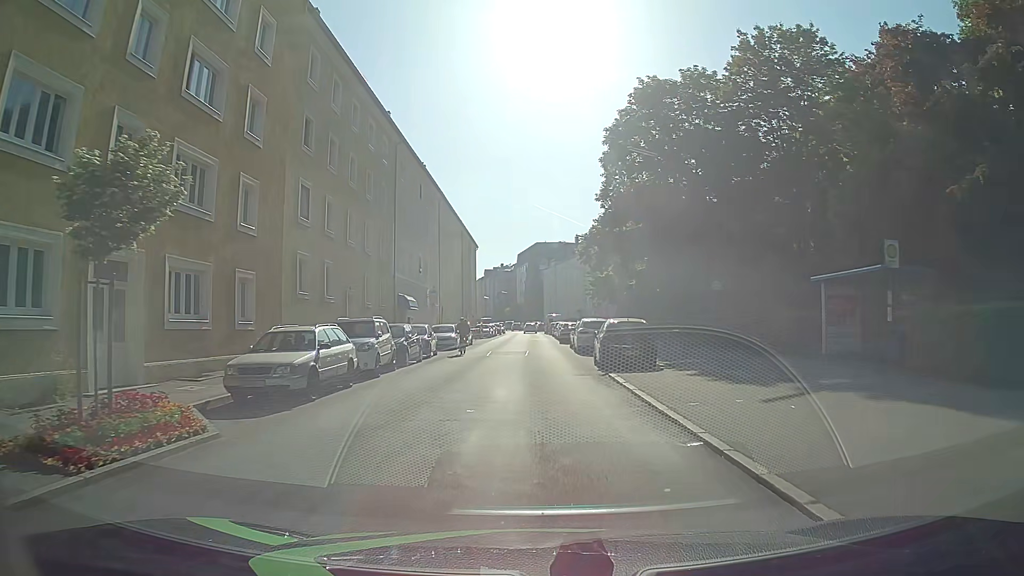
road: tertiary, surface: asphalt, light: Day
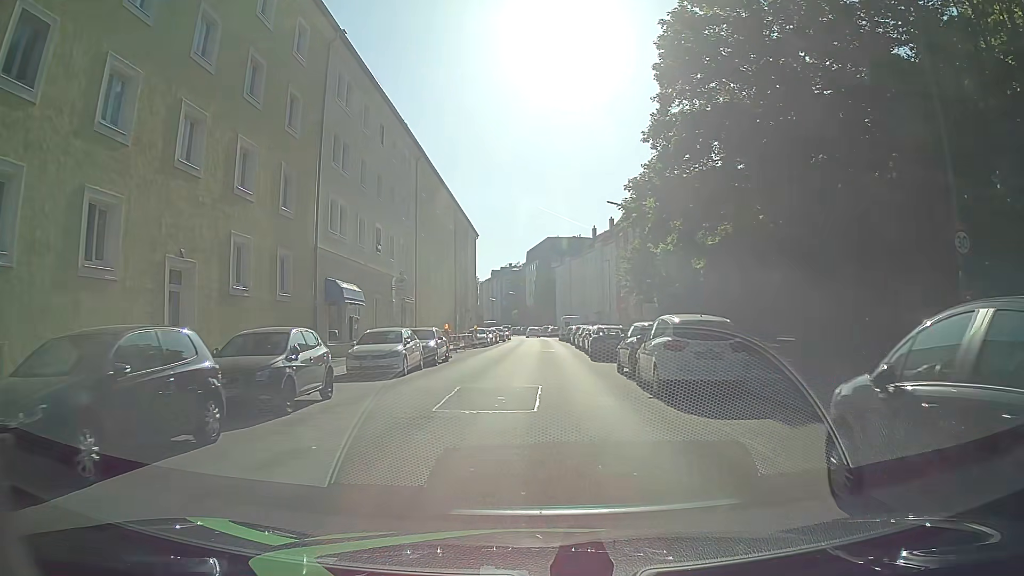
(-0.8, +17.7) m; -3°
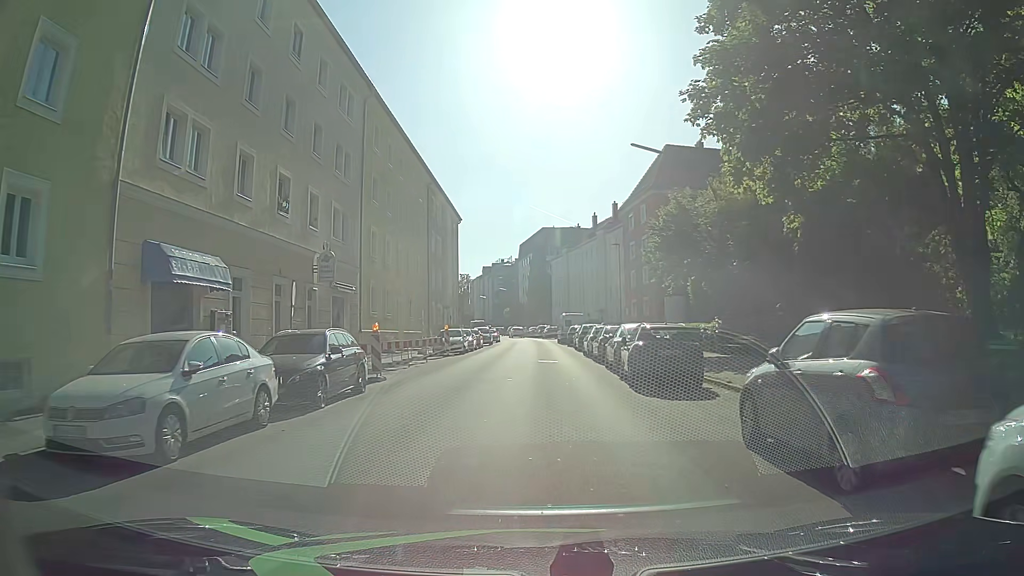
(0.0, +13.2) m; +1°
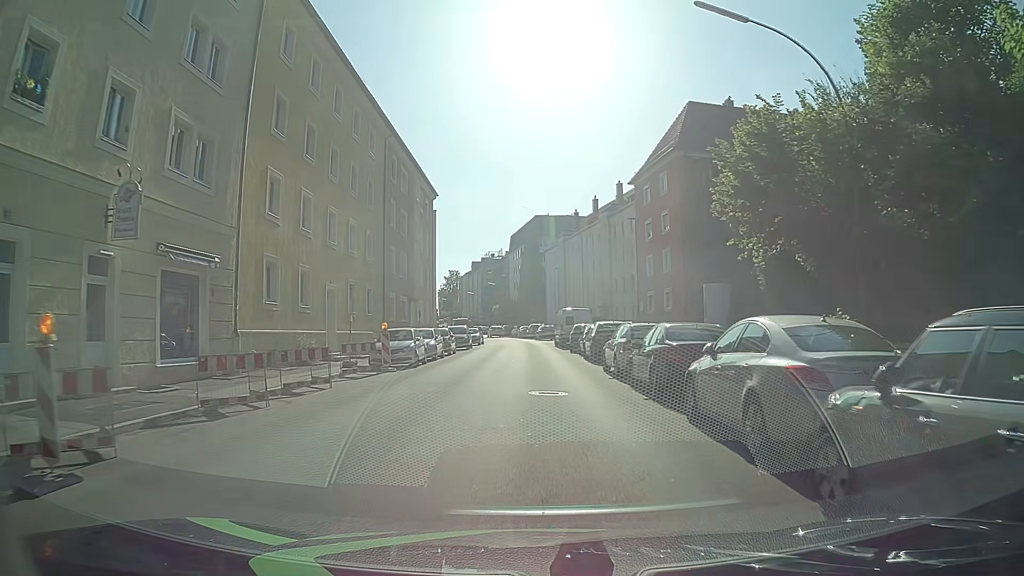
(-0.2, +13.3) m; 0°
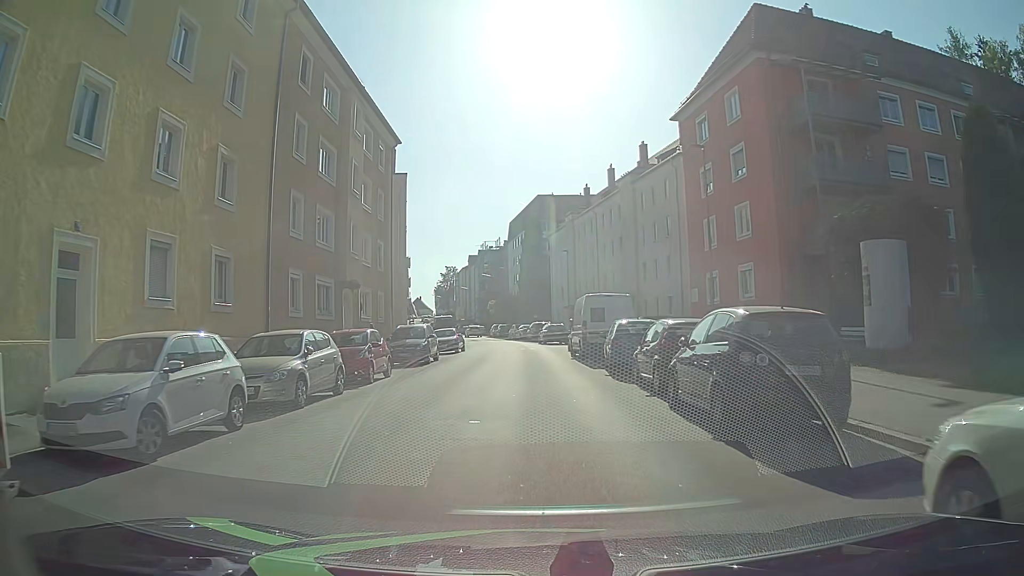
(-0.2, +17.9) m; -2°
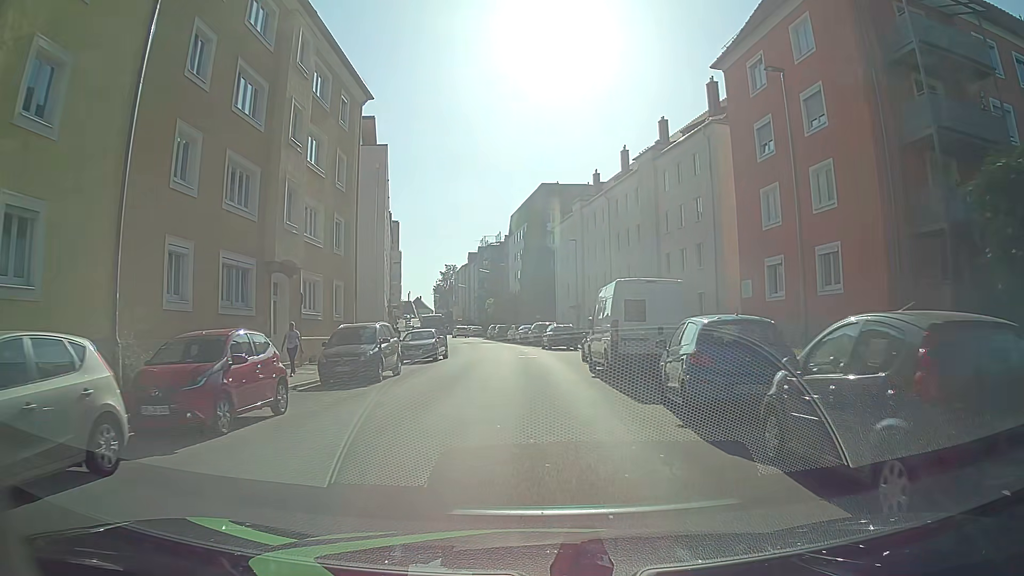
(+0.1, +8.9) m; +1°
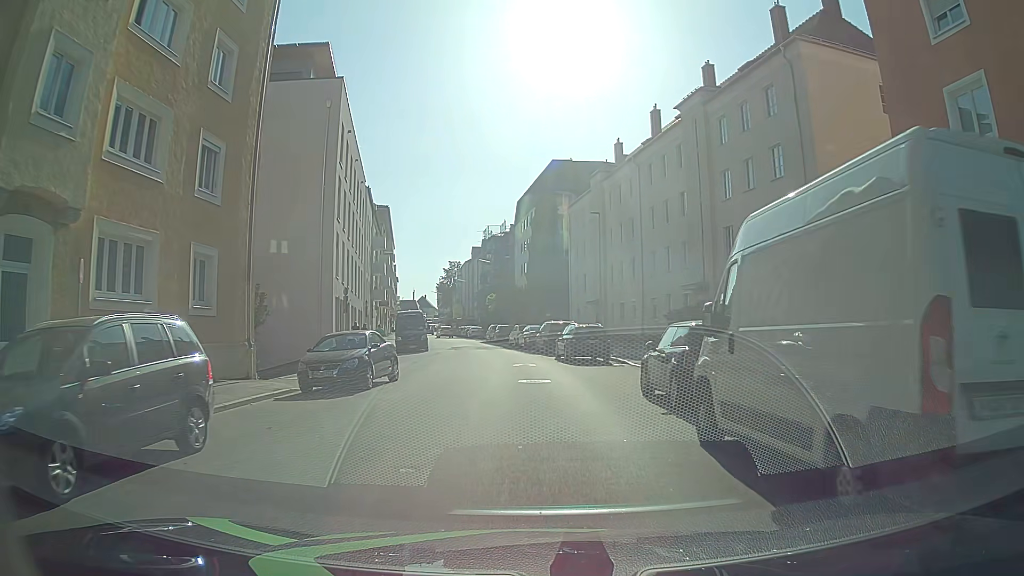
(-0.1, +13.4) m; -2°
